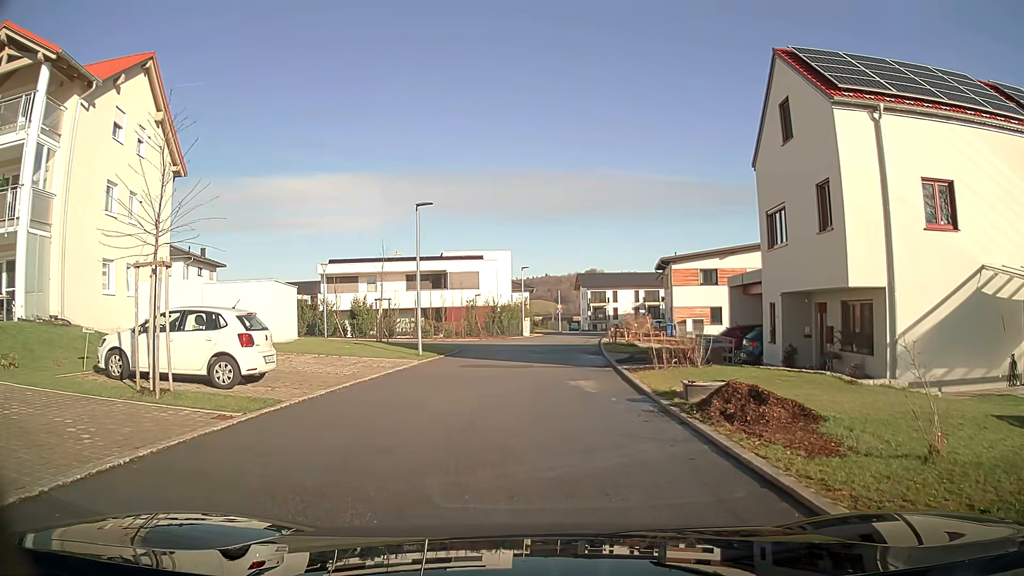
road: residential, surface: asphalt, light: Day
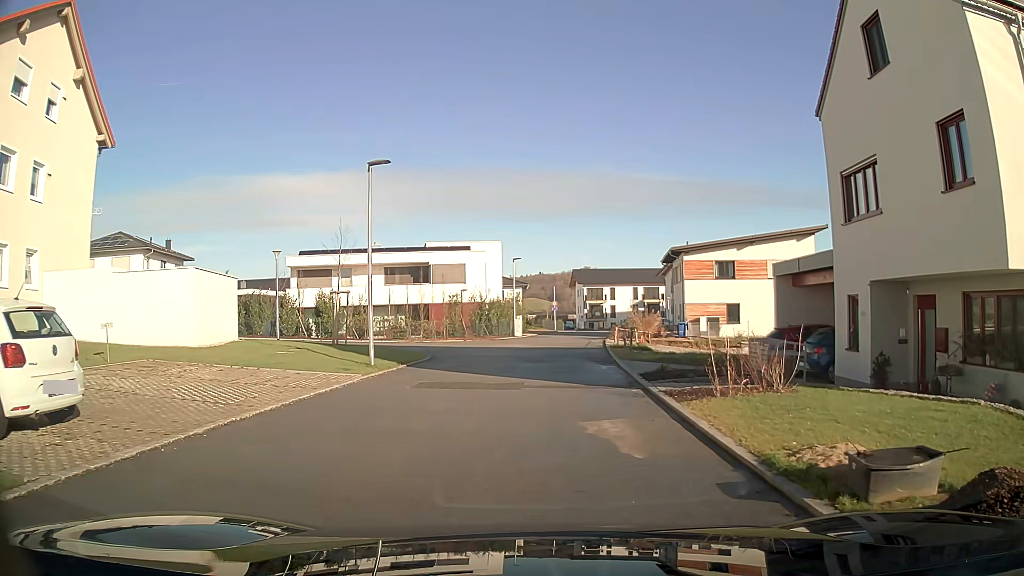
(+0.1, +6.1) m; +1°
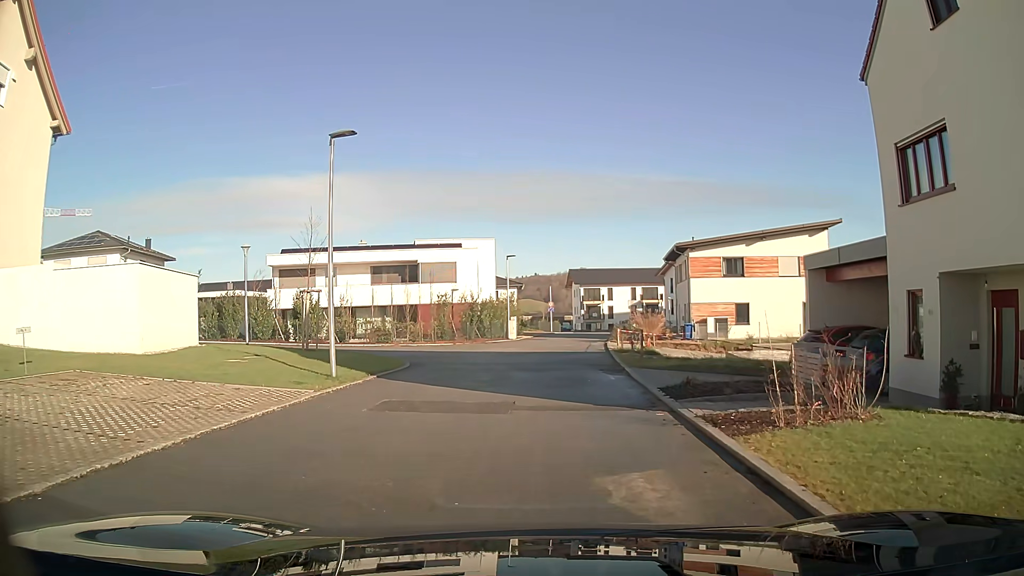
(0.0, +3.0) m; 0°
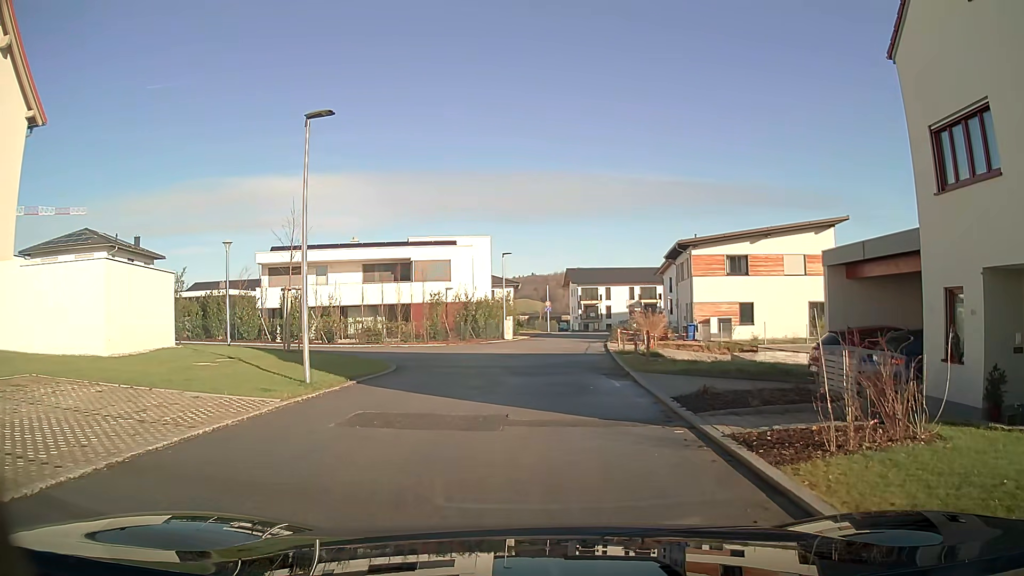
(0.0, +1.5) m; +1°
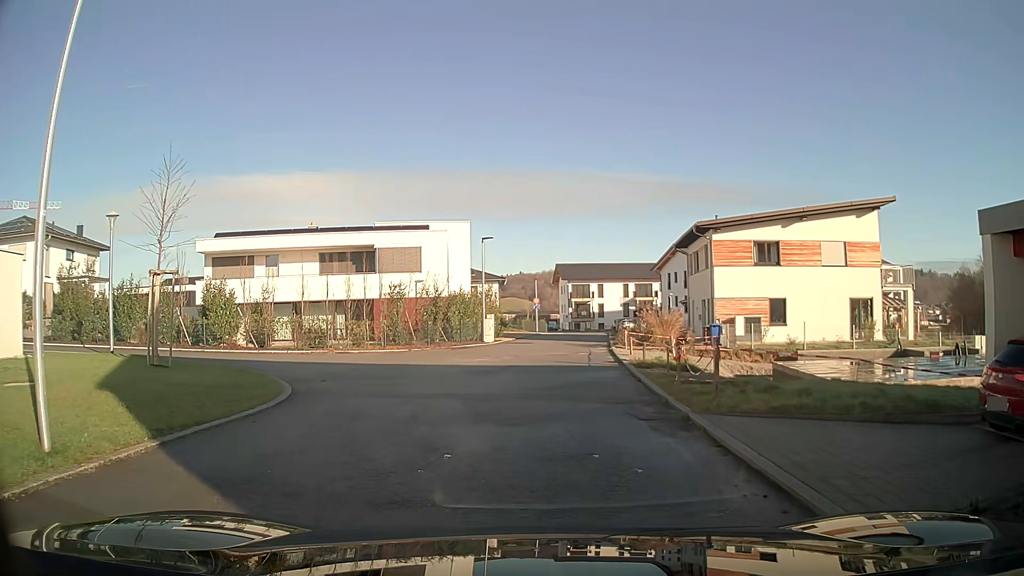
(0.0, +7.5) m; +1°
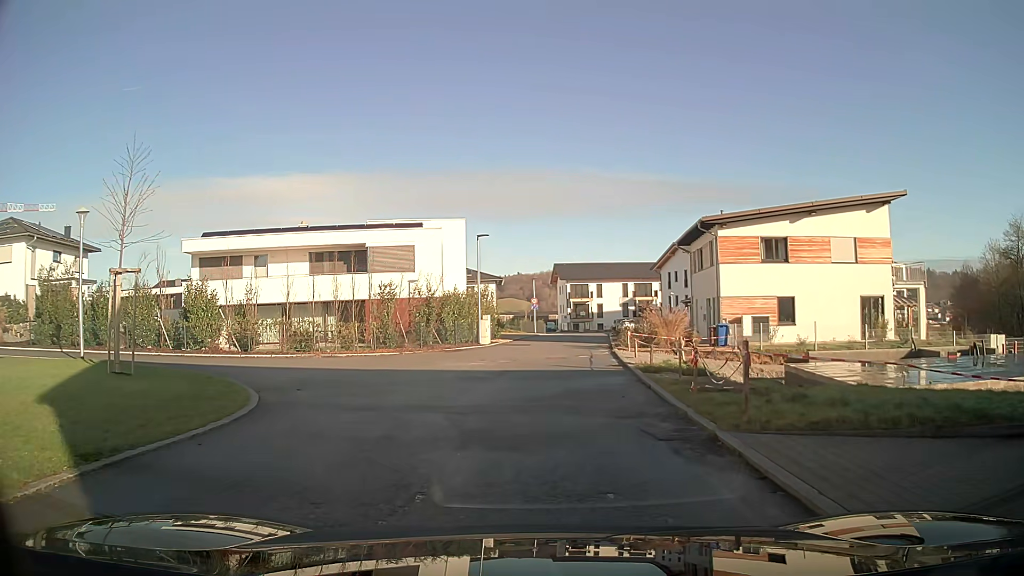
(0.0, +1.5) m; 0°
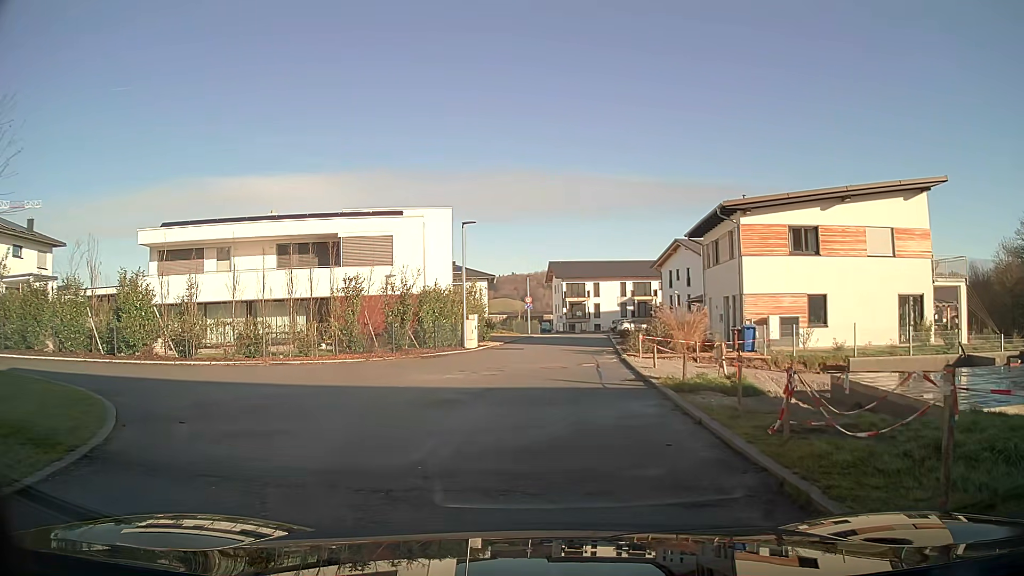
(0.0, +4.5) m; +1°
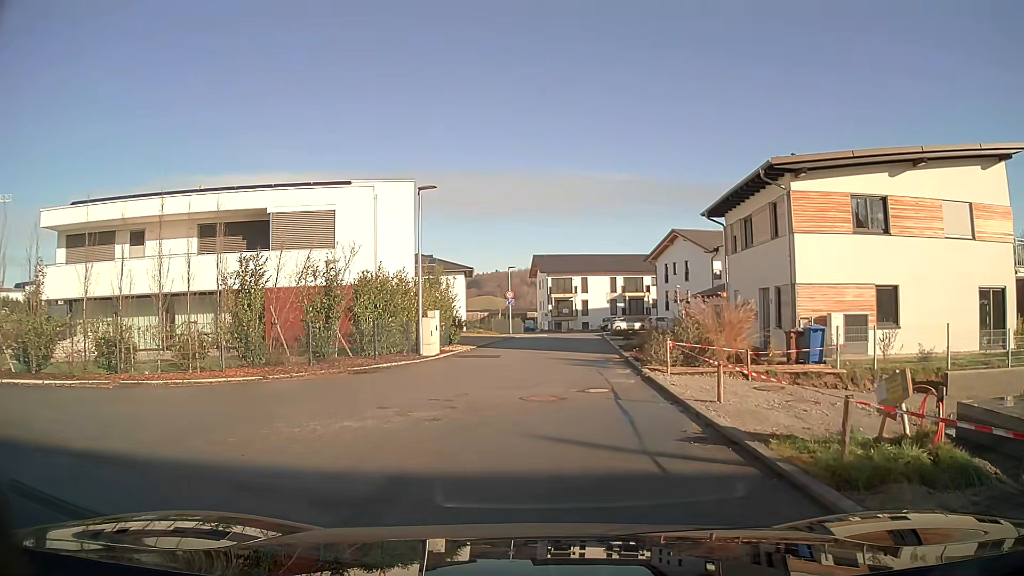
(0.0, +7.4) m; +1°
